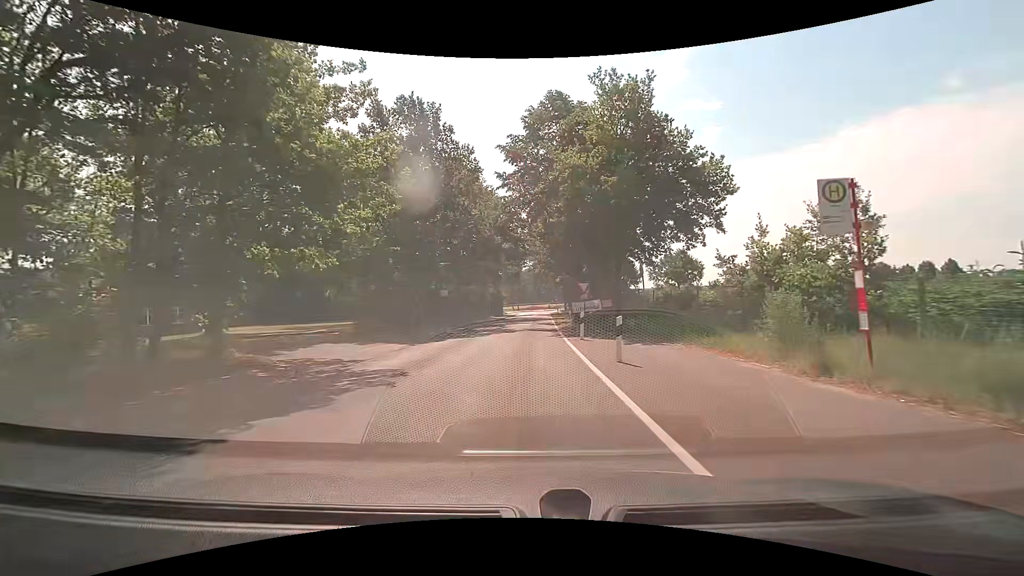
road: secondary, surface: asphalt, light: Day
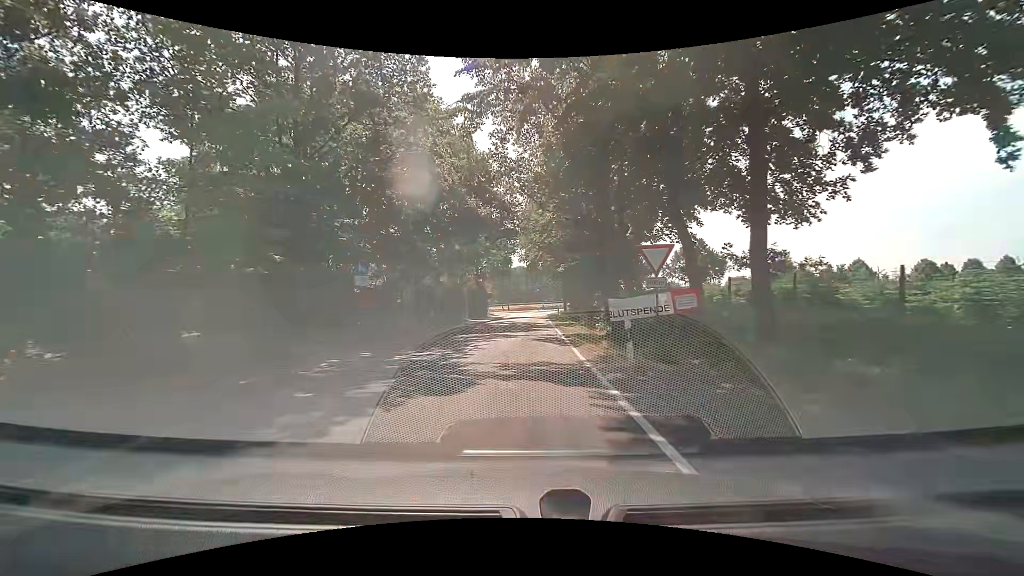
(+0.2, +17.9) m; +1°
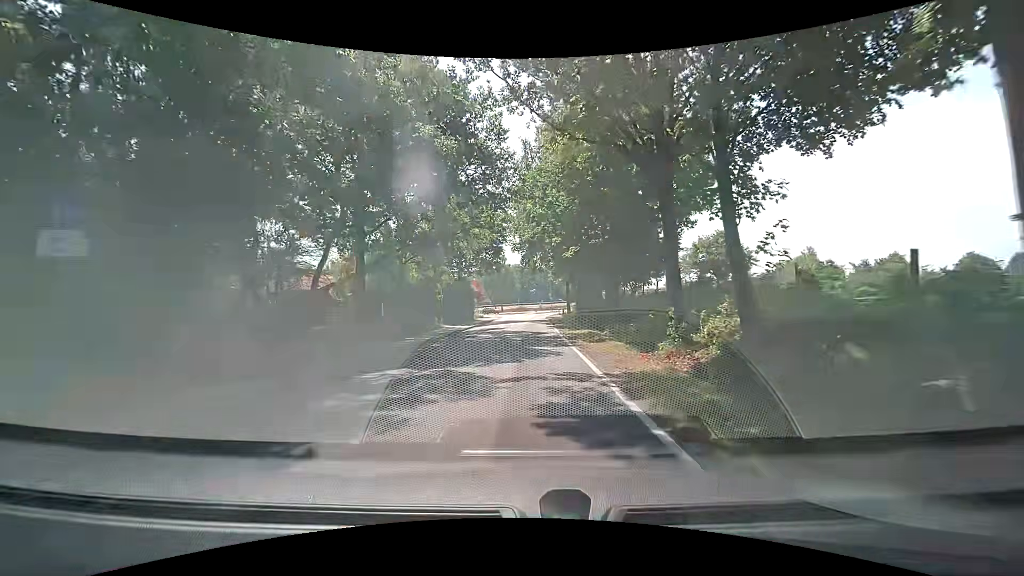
(0.0, +13.4) m; 0°
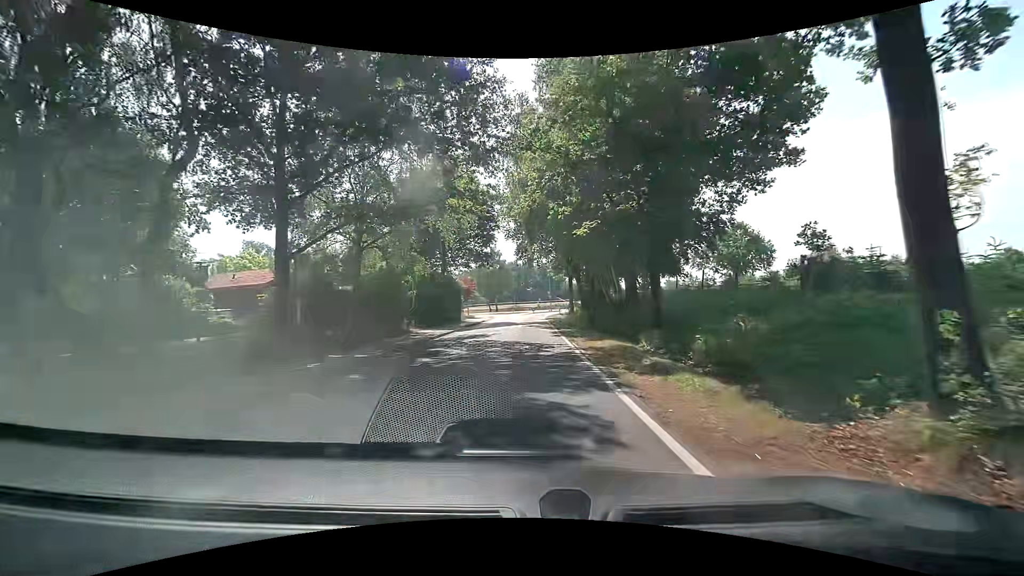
(+0.1, +8.9) m; 0°
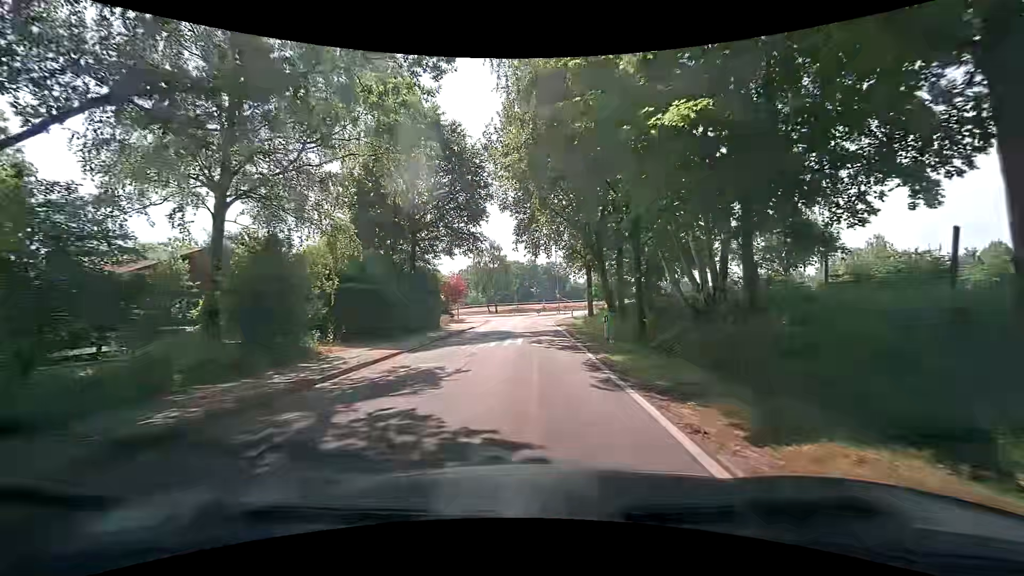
(+0.1, +13.4) m; -1°
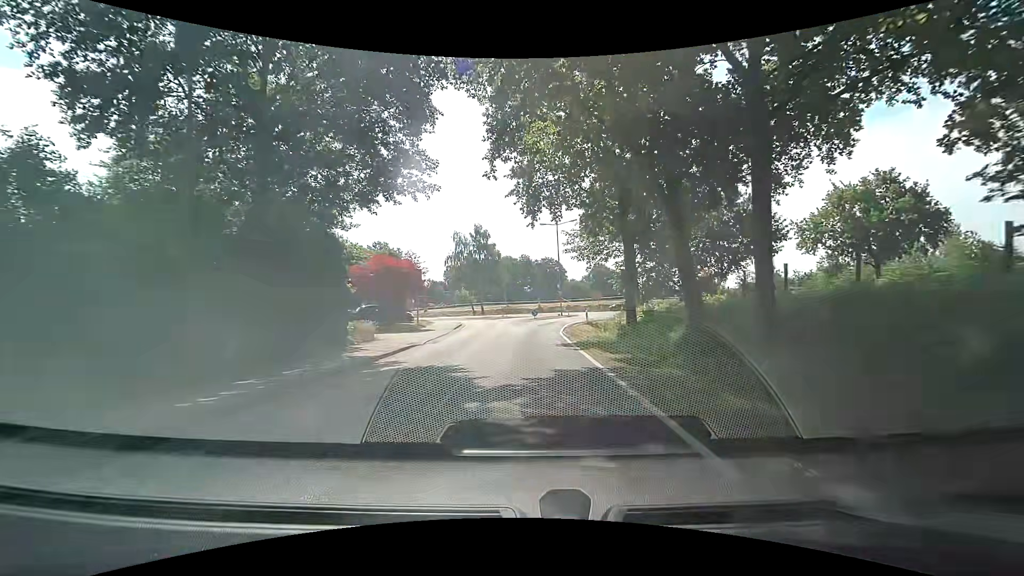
(+0.3, +17.9) m; +2°
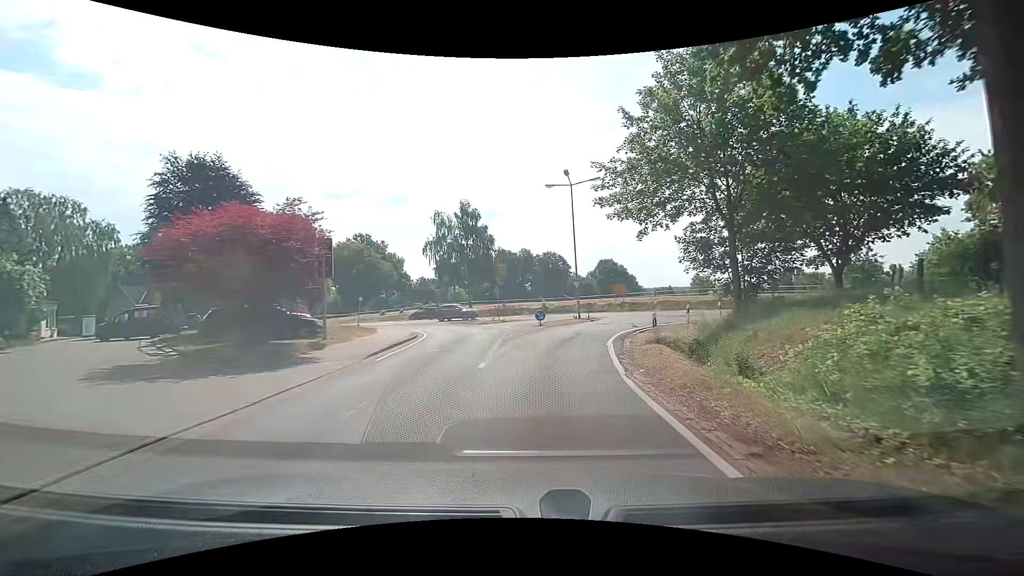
(0.0, +18.0) m; 0°
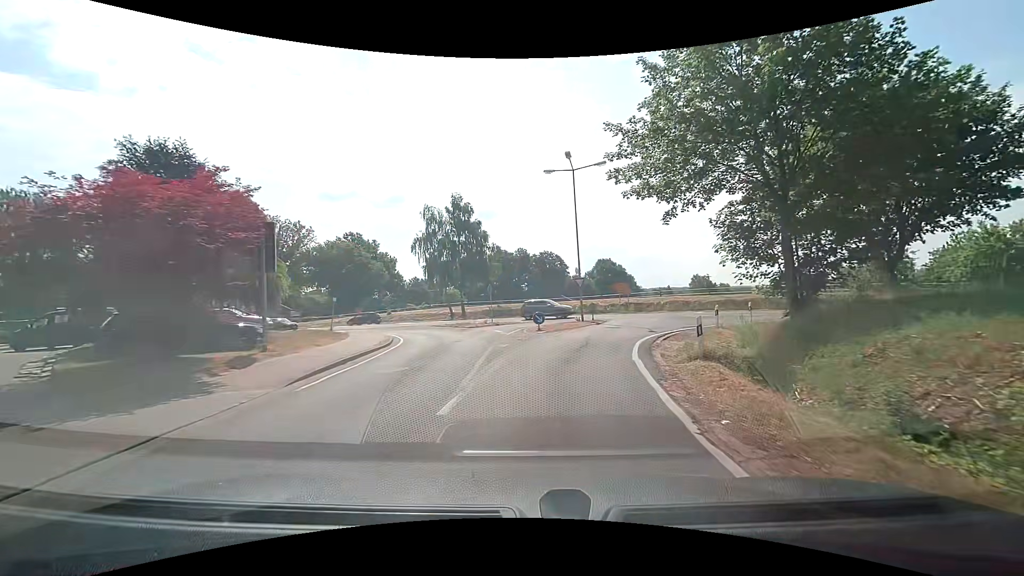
(0.0, +4.5) m; 0°
(0, +10) (+2, +20) (+5, +29) (+6, +39) (+2, +48) (-5, +54) (-14, +58) (-24, +62) (-33, +66) (-42, +70) m
